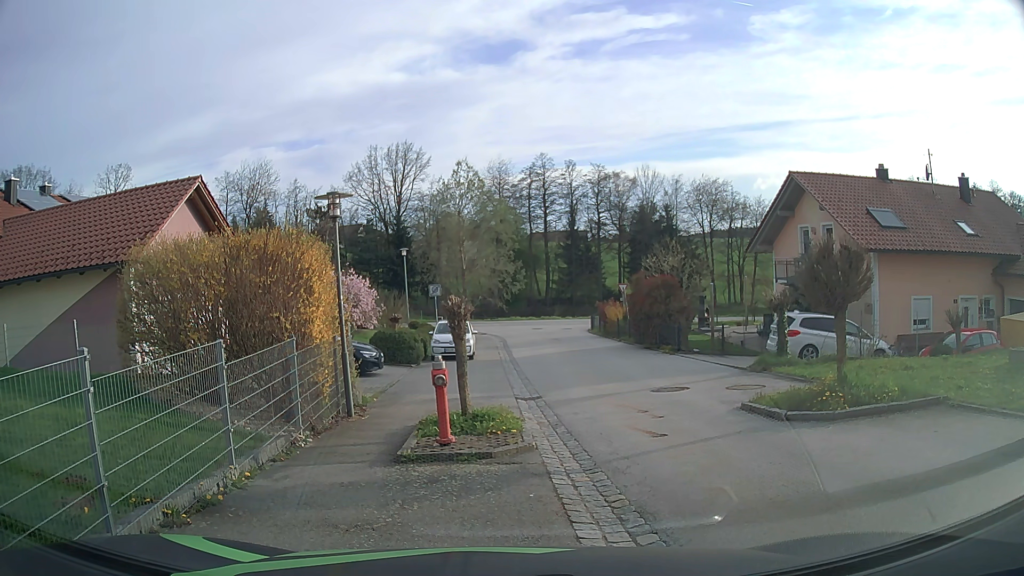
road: secondary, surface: asphalt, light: Day
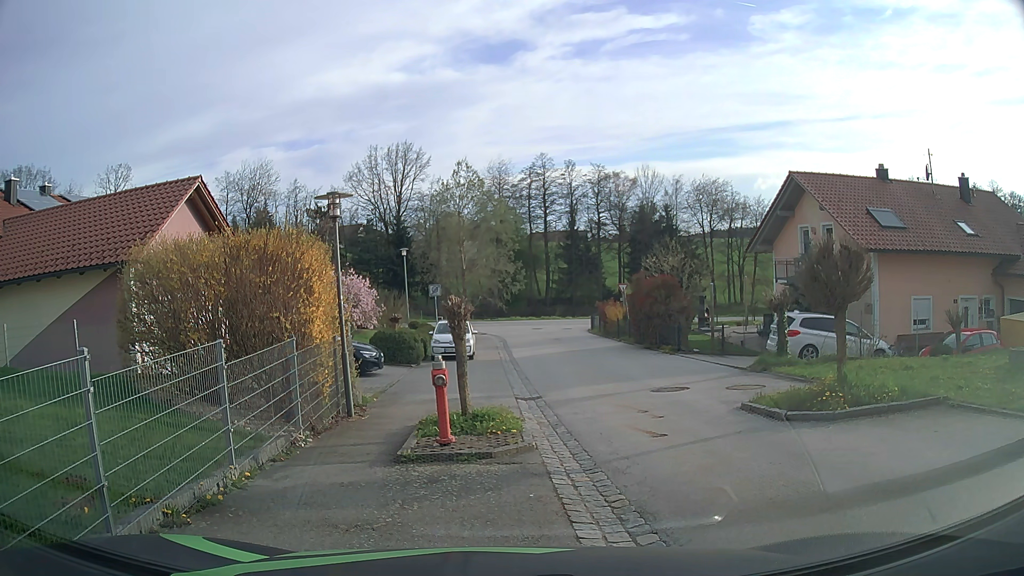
(0.0, 0.0) m; 0°
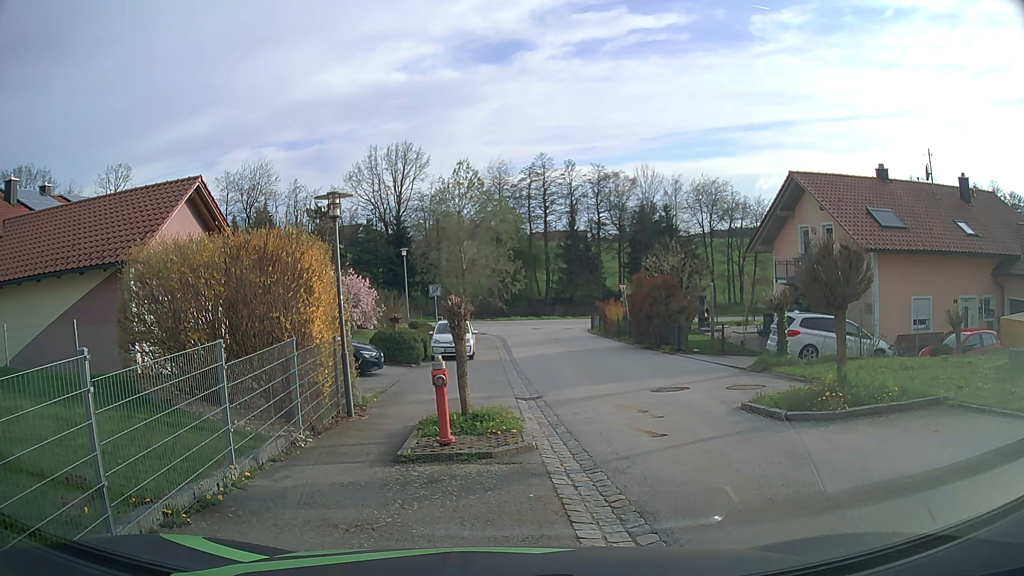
(0.0, 0.0) m; 0°
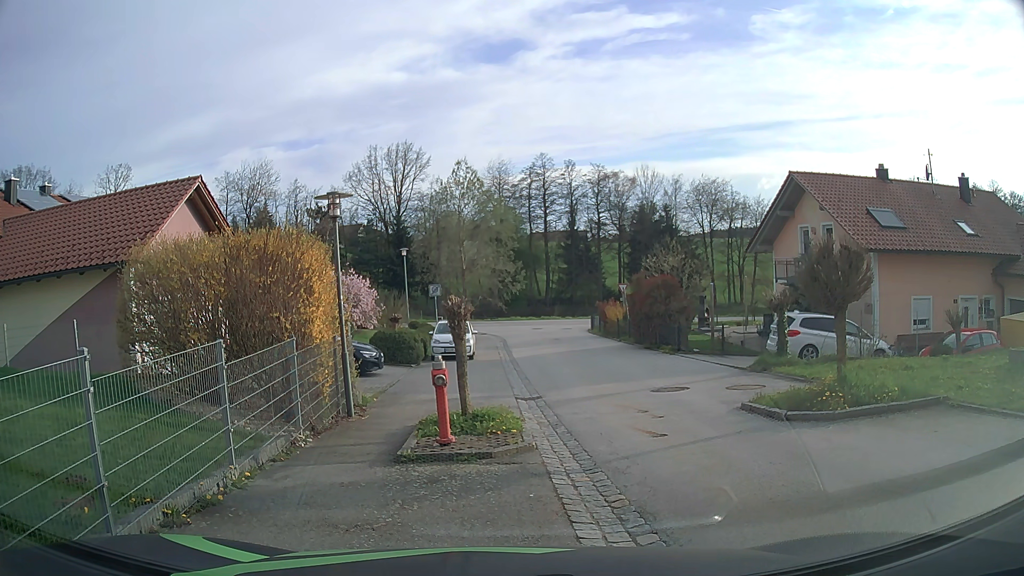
(0.0, 0.0) m; 0°
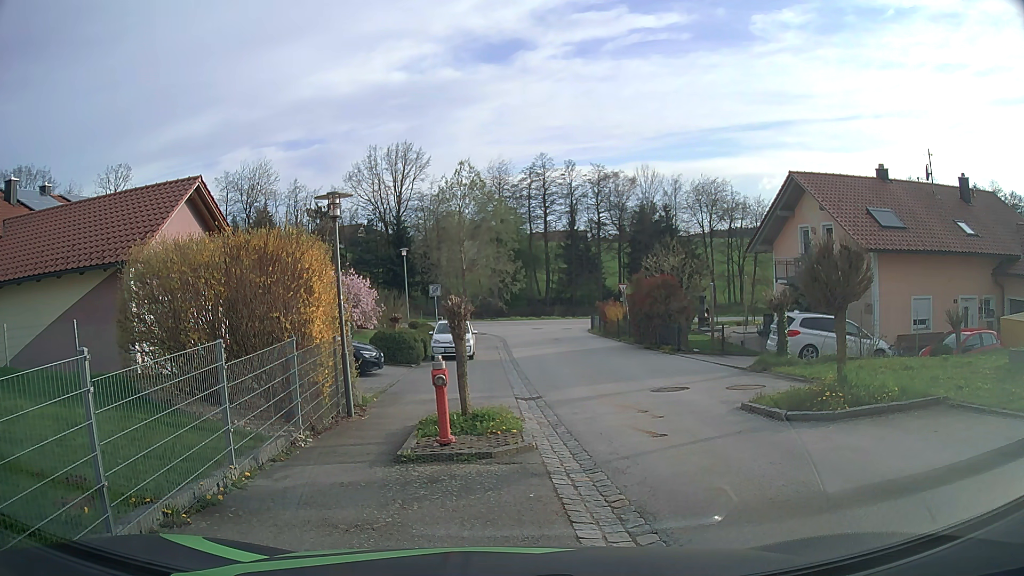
(0.0, 0.0) m; 0°
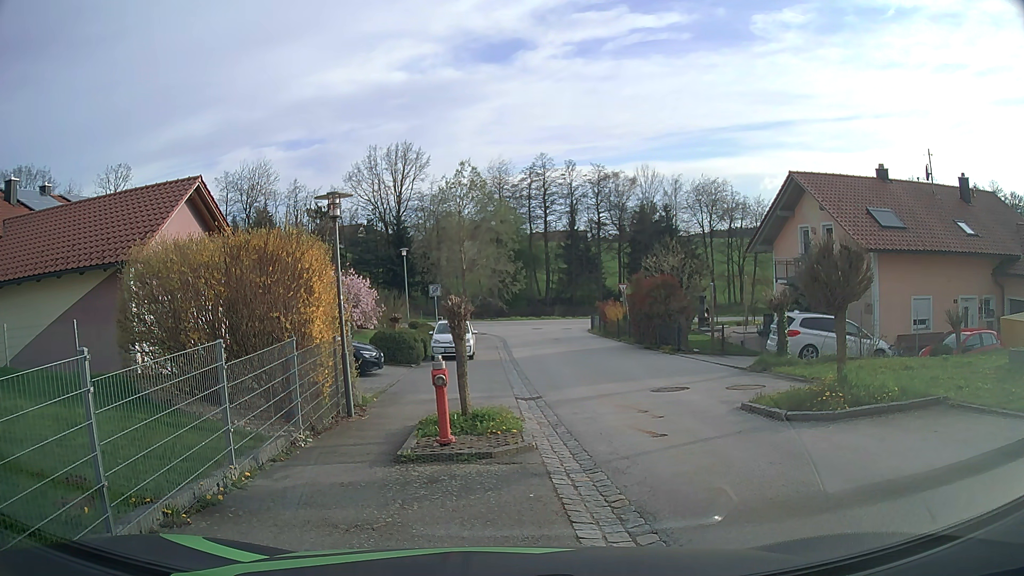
(0.0, 0.0) m; 0°
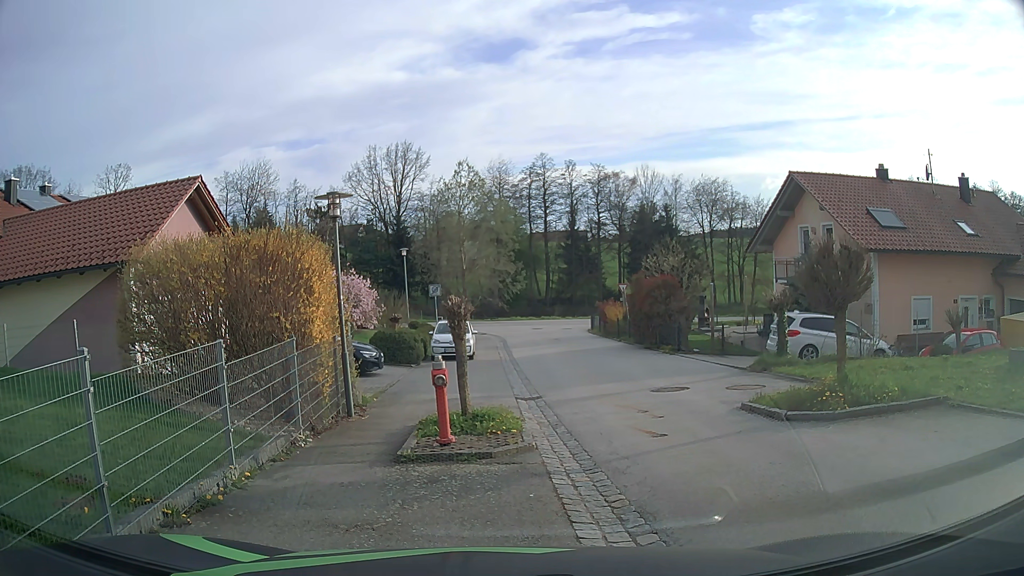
(0.0, 0.0) m; 0°
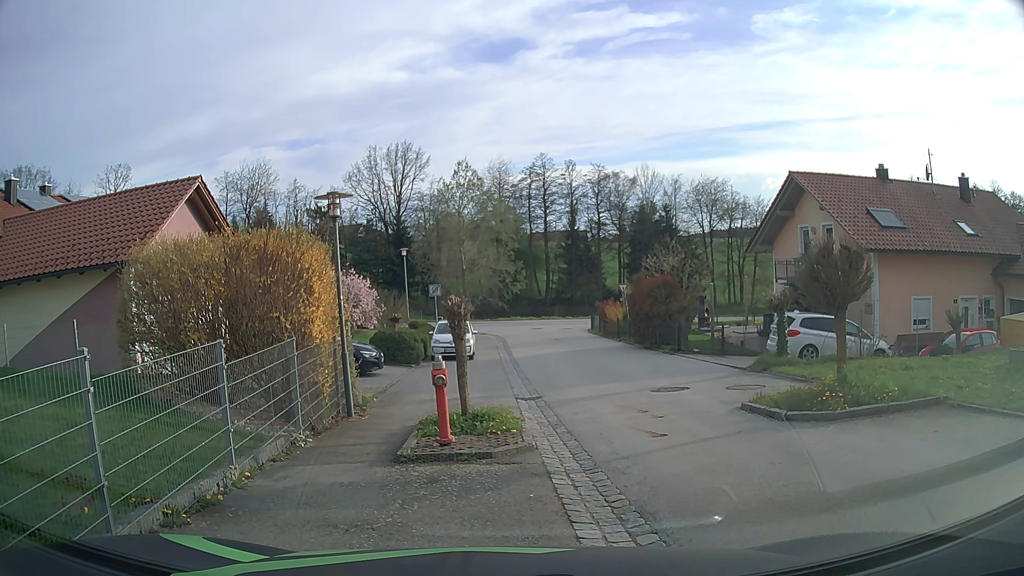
(0.0, 0.0) m; 0°
